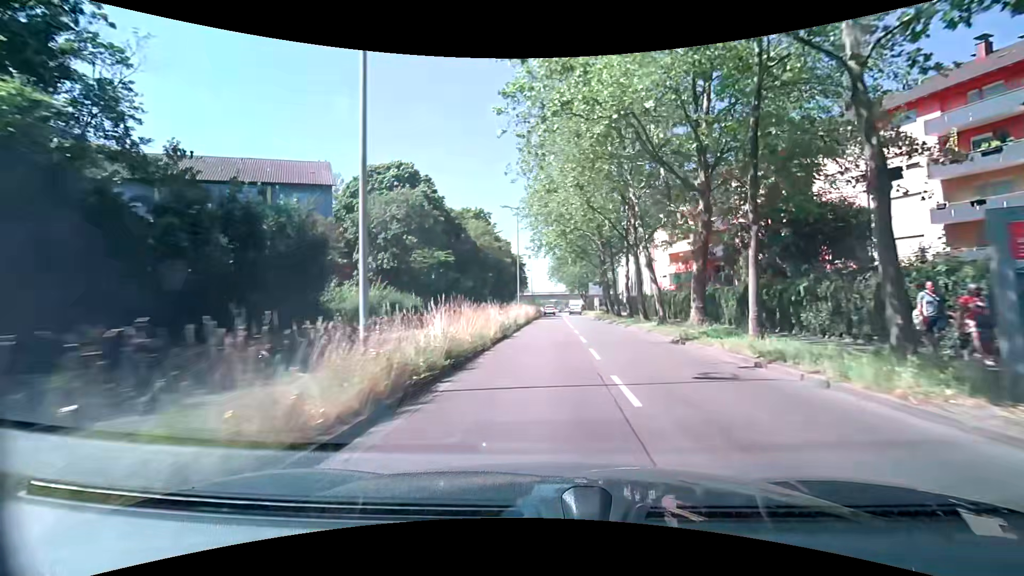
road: secondary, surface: asphalt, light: Day
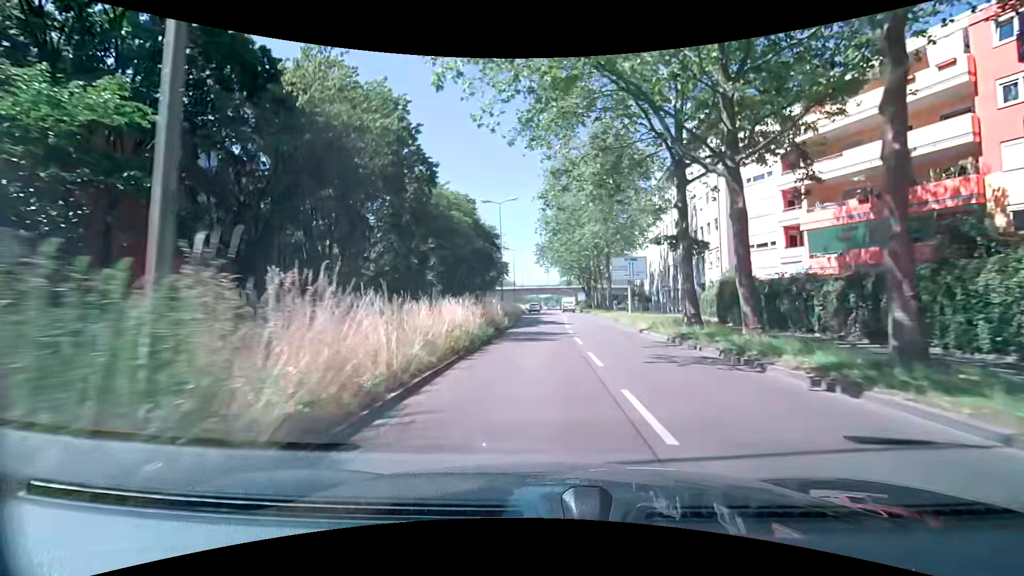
(+0.1, +37.7) m; 0°
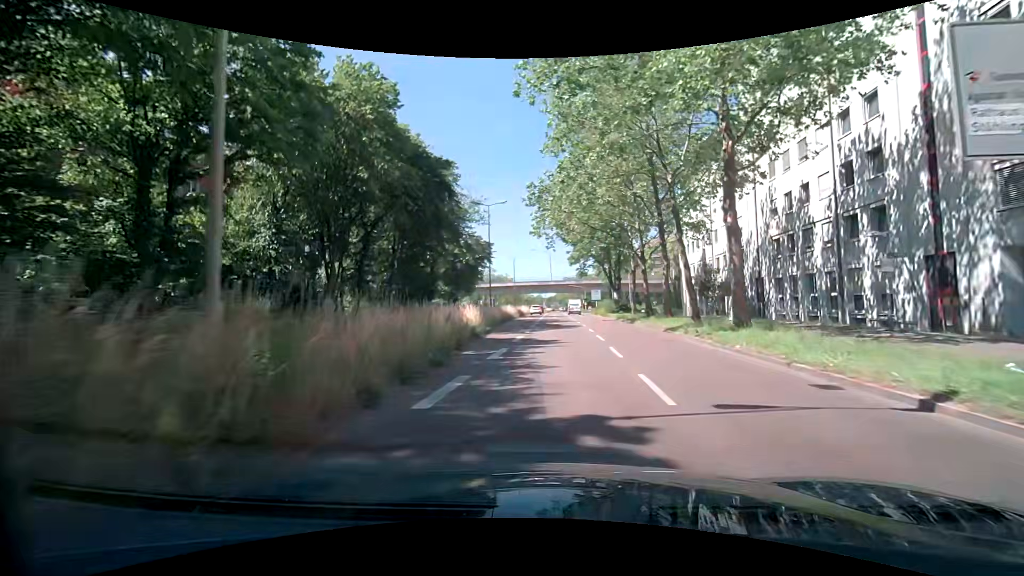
(+0.6, +34.0) m; 0°
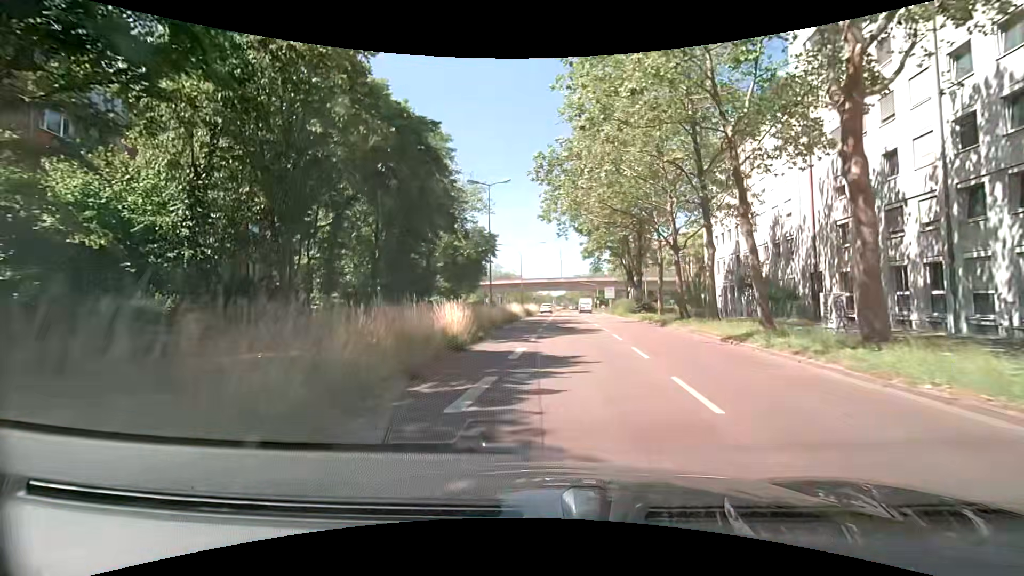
(0.0, +6.4) m; -1°
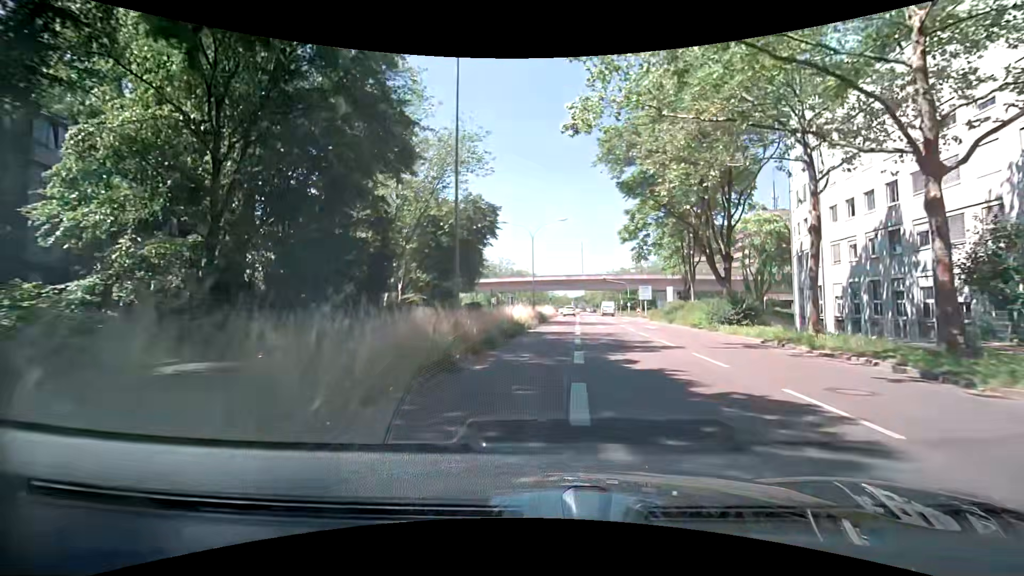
(-0.5, +18.5) m; -2°
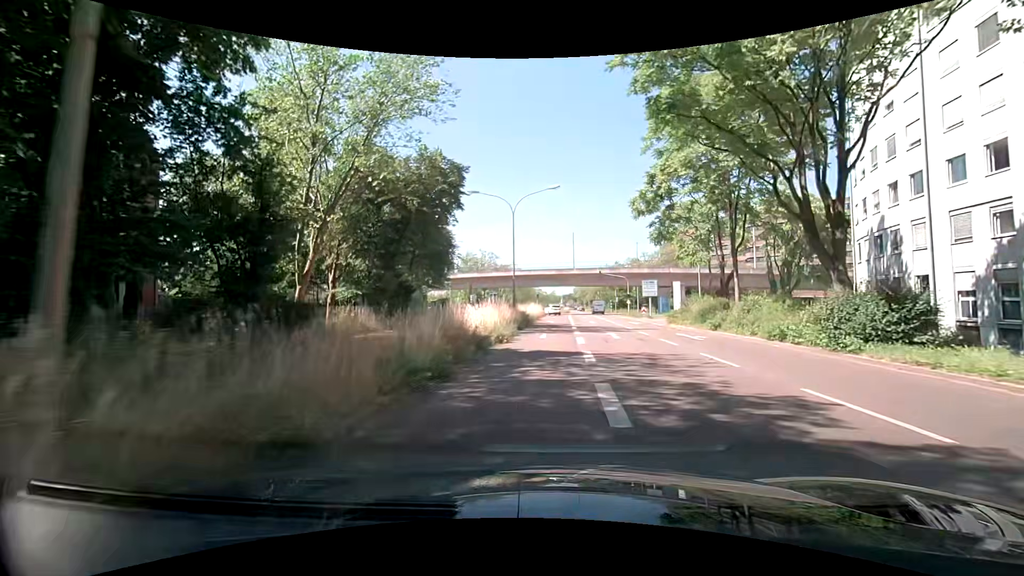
(+0.1, +12.2) m; +1°
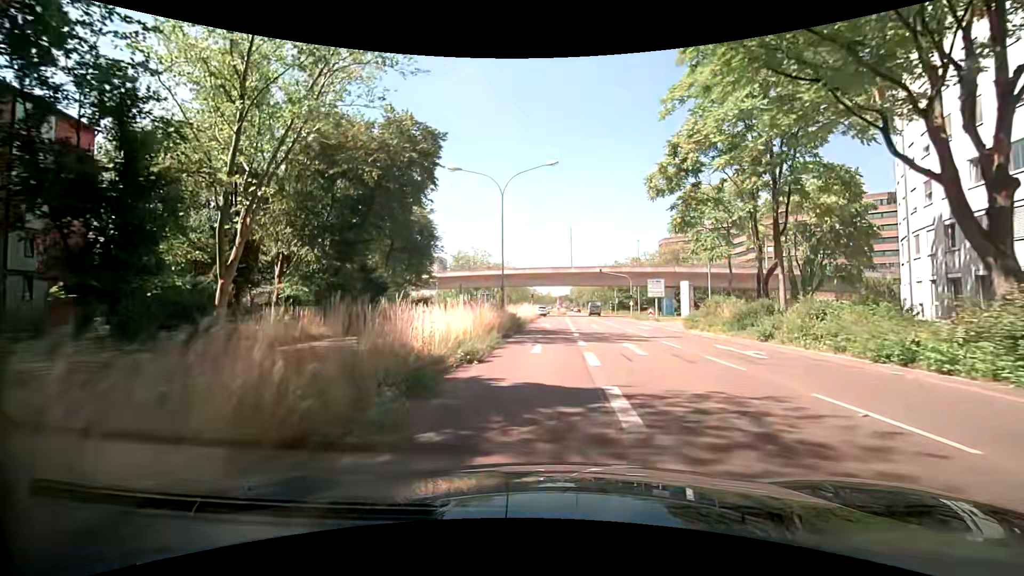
(+0.1, +6.1) m; +2°
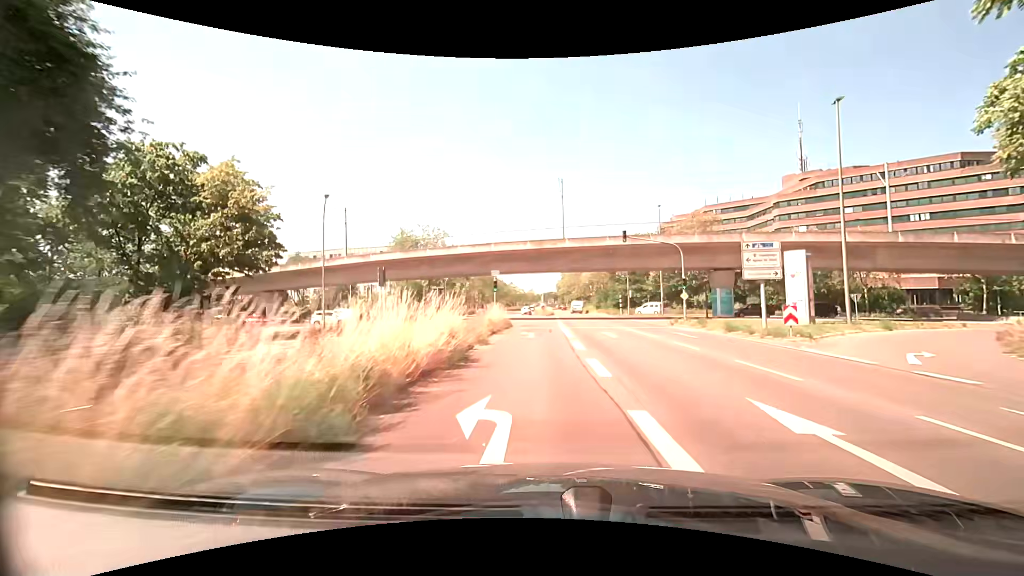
(+0.3, +31.9) m; +2°
(0, +10) (0, +20) (0, +30) (-1, +40) (-3, +50) (-9, +58) (-17, +63) (-27, +65) (-37, +65) (-47, +66) m
